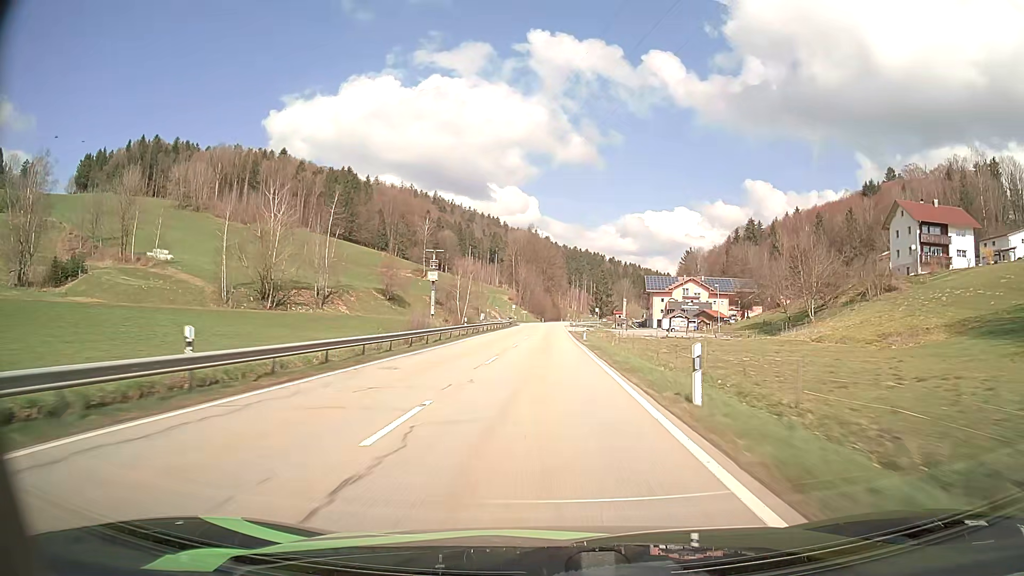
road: secondary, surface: asphalt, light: Day
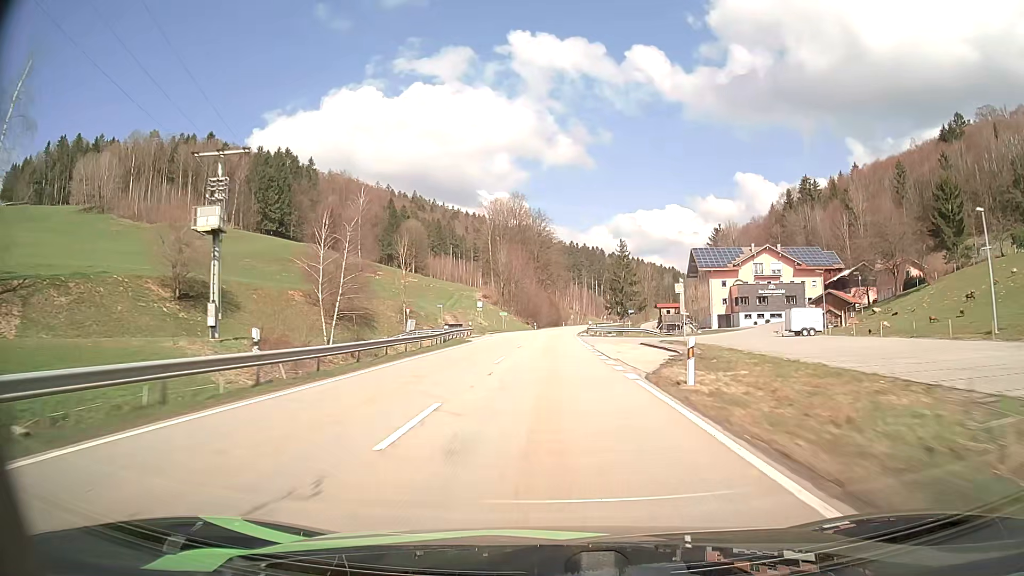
(+0.3, +69.5) m; 0°
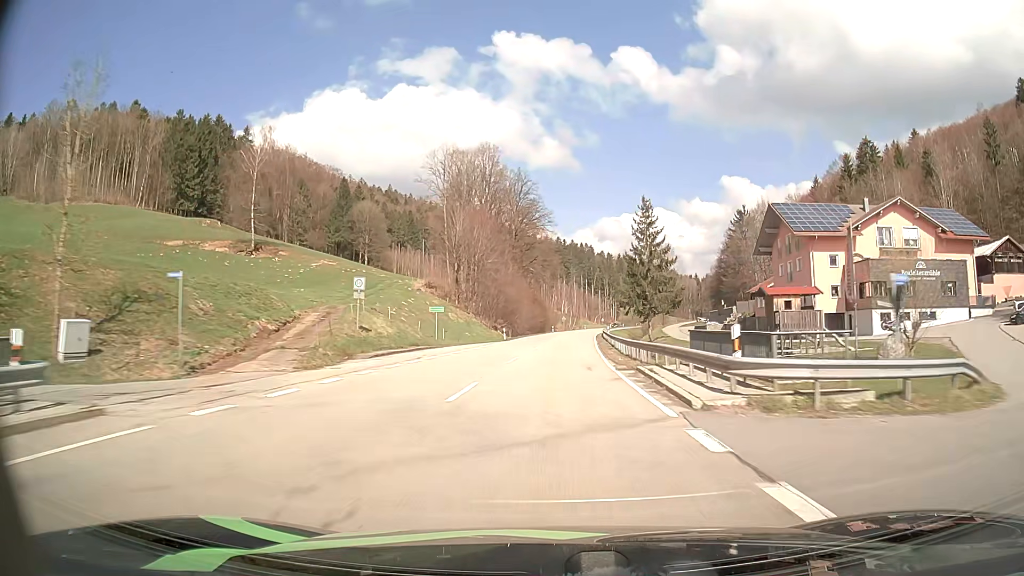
(+0.5, +51.0) m; +1°
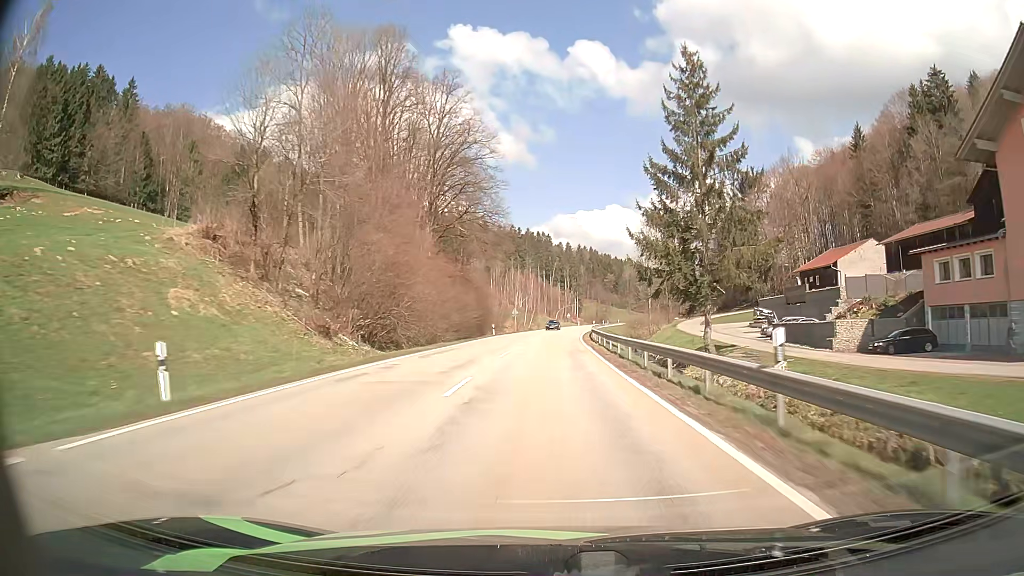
(+1.6, +50.5) m; +4°
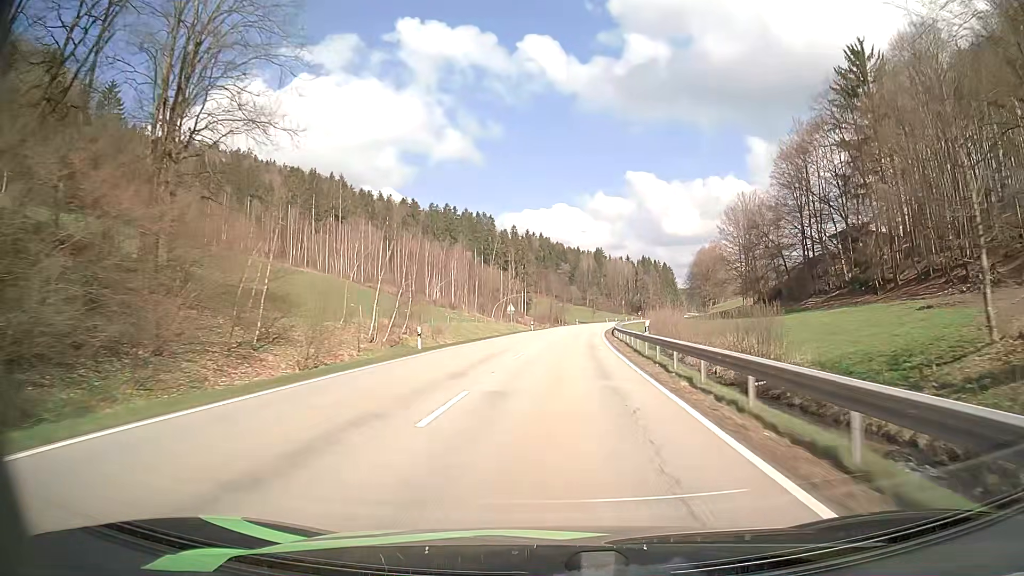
(+2.9, +82.4) m; +5°
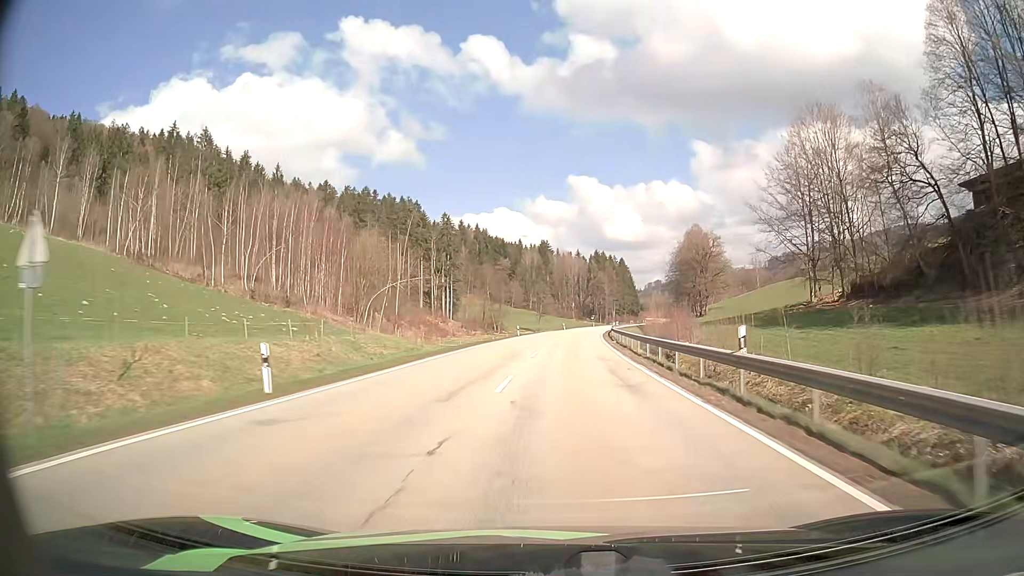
(+2.6, +61.7) m; +5°
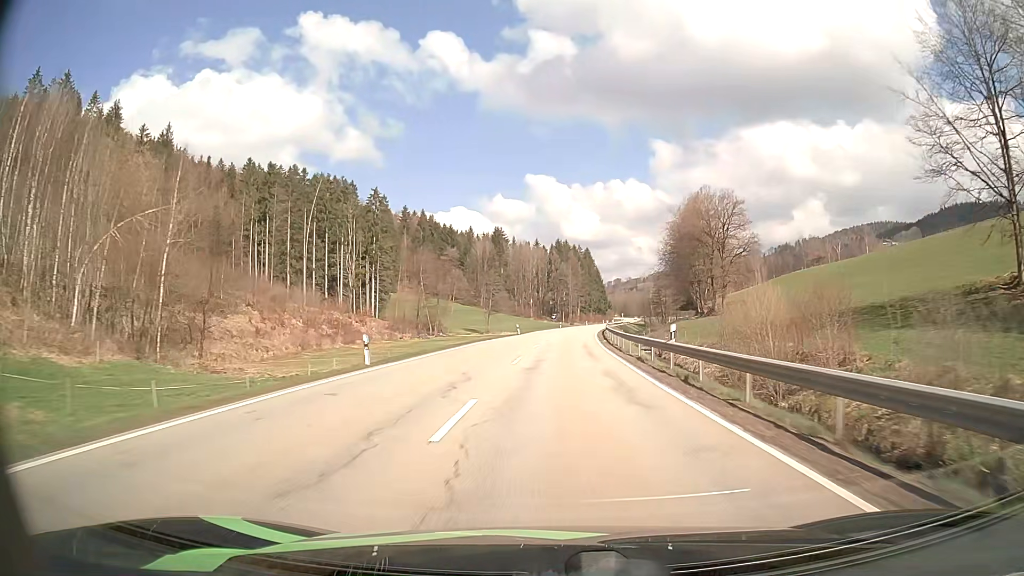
(+1.5, +45.4) m; +4°
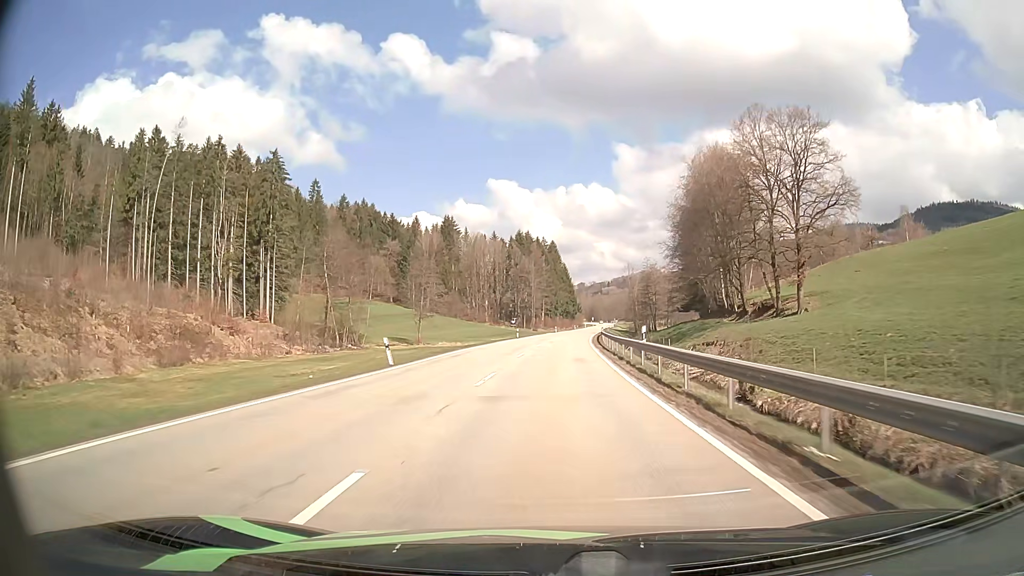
(+1.5, +45.2) m; +3°
(0, +10) (0, +20) (0, +30) (+1, +40) (+1, +50) (+2, +60) (+3, +70) (+4, +80) (+4, +90) (+5, +100) m
